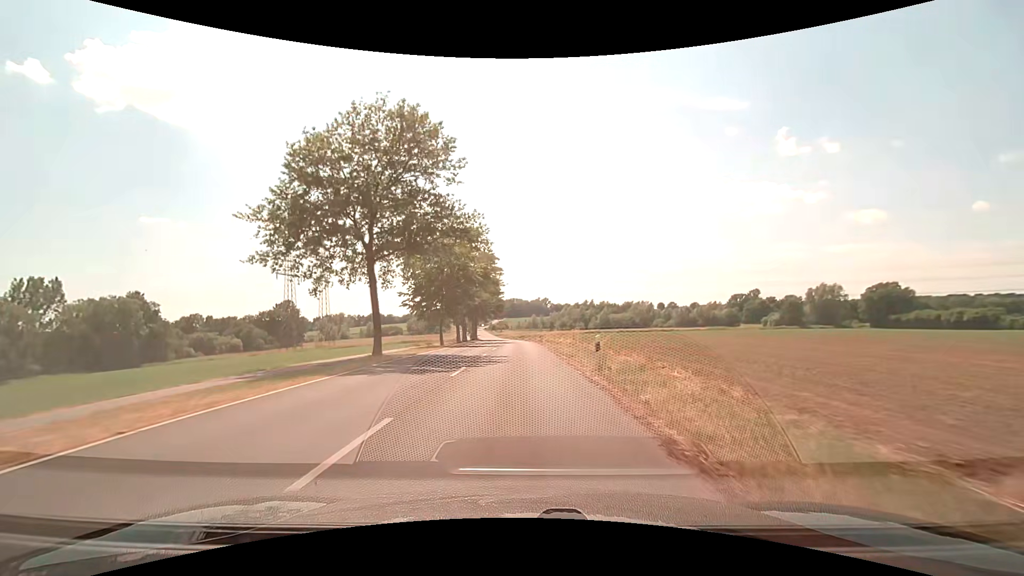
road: unclassified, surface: asphalt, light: Day
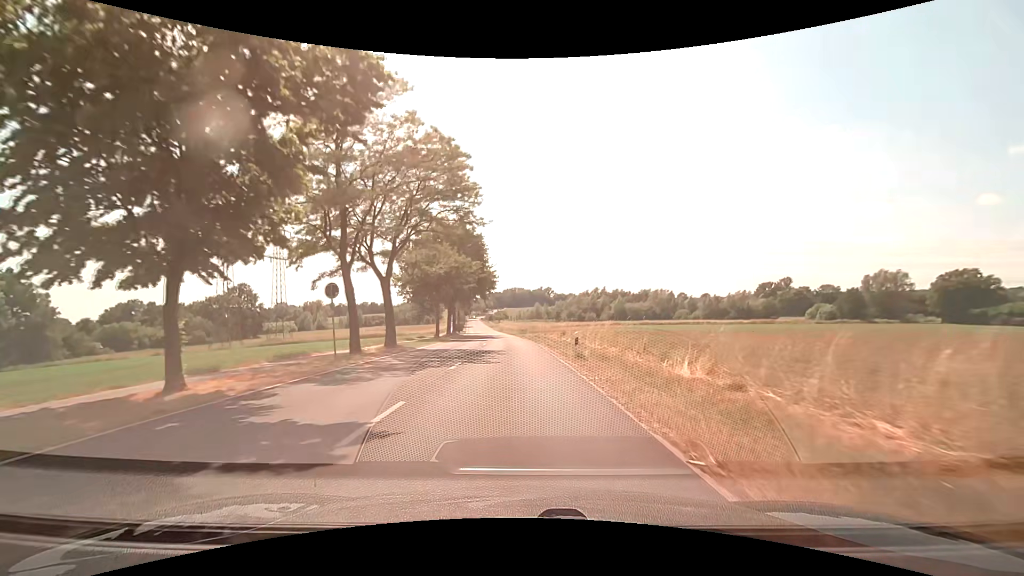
(-0.2, +36.6) m; 0°
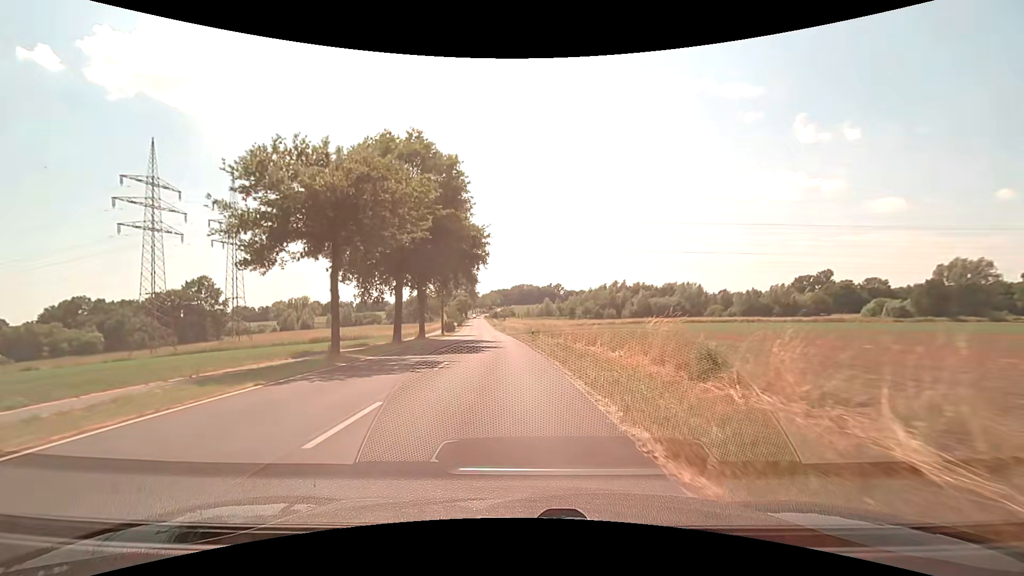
(-0.2, +28.6) m; -1°
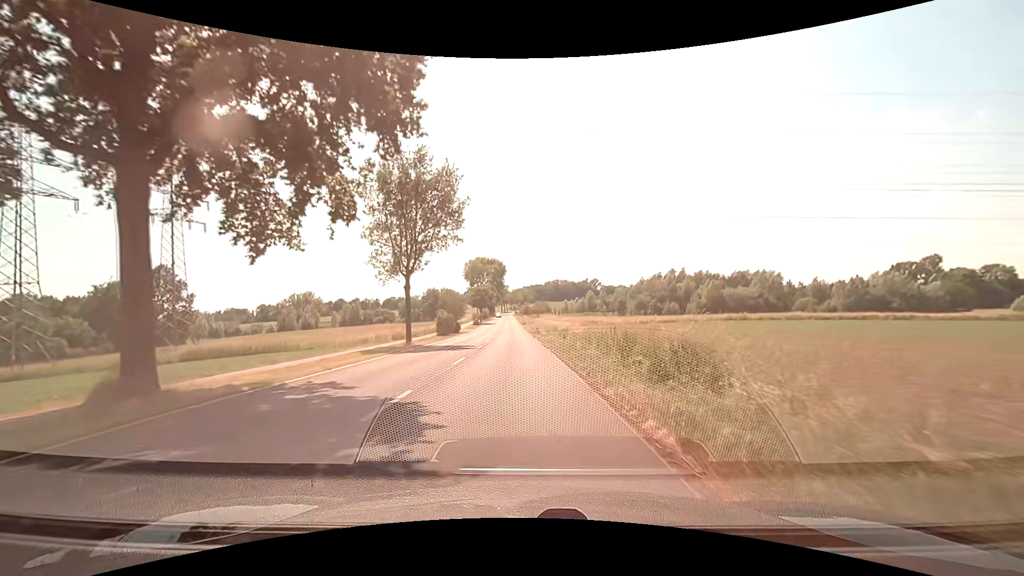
(-1.1, +36.9) m; -3°
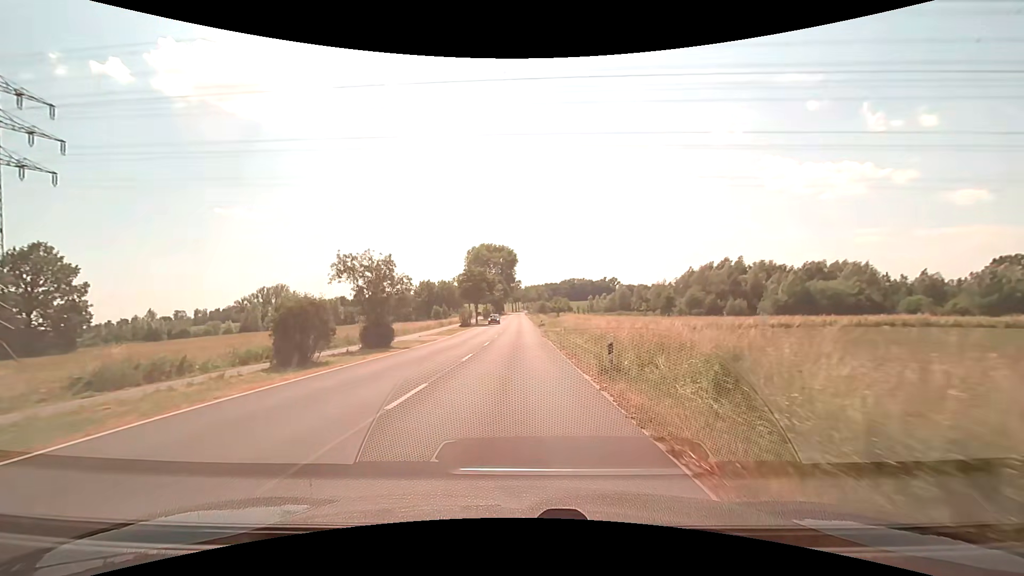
(-0.7, +37.1) m; -2°
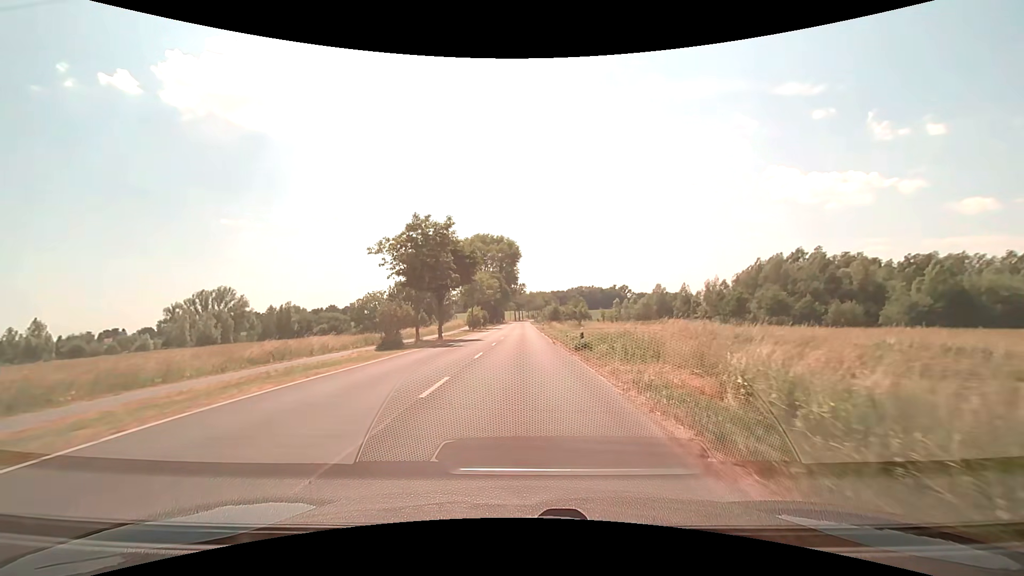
(-0.3, +37.0) m; -1°
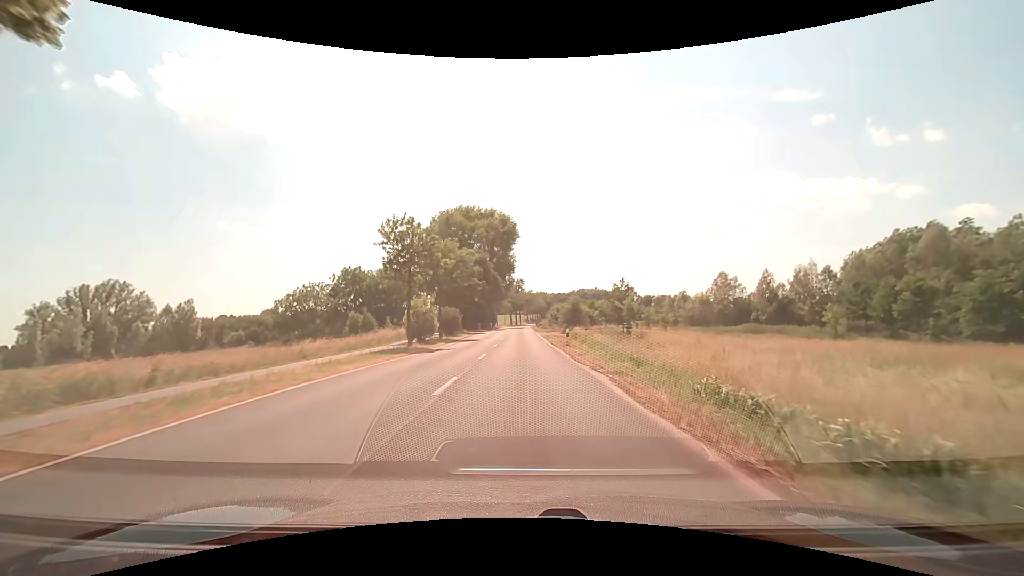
(0.0, +37.6) m; 0°
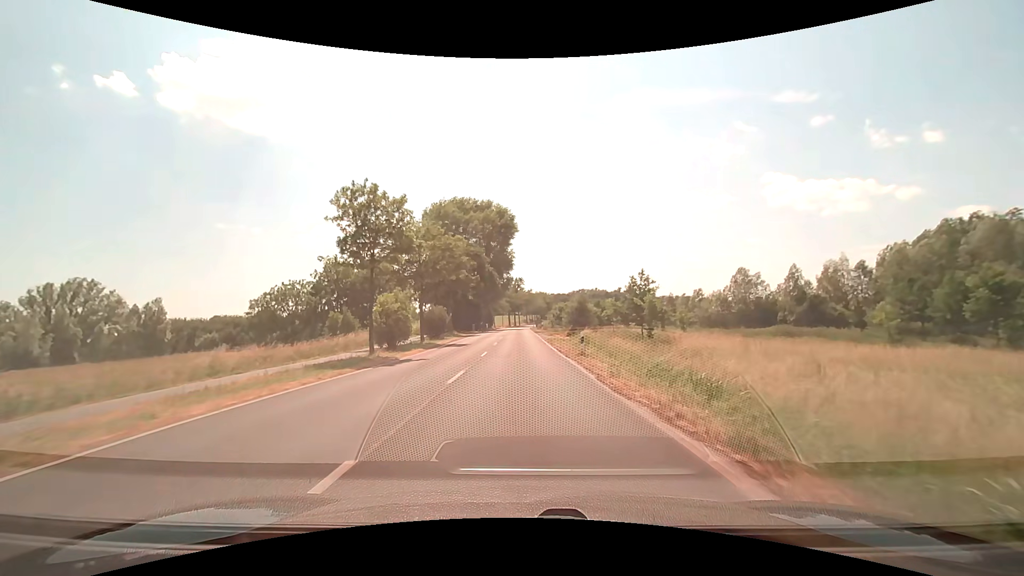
(0.0, +7.5) m; 0°
(0, +10) (0, +20) (0, +30) (0, +40) (0, +50) (0, +60) (0, +70) (0, +80) (-1, +90) (0, +100) m
